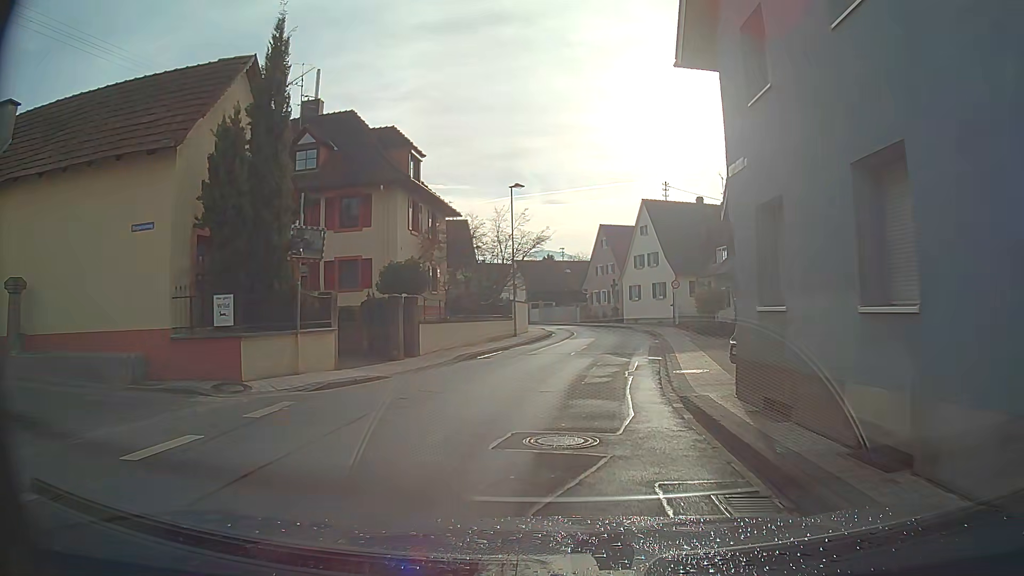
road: secondary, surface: asphalt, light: Day
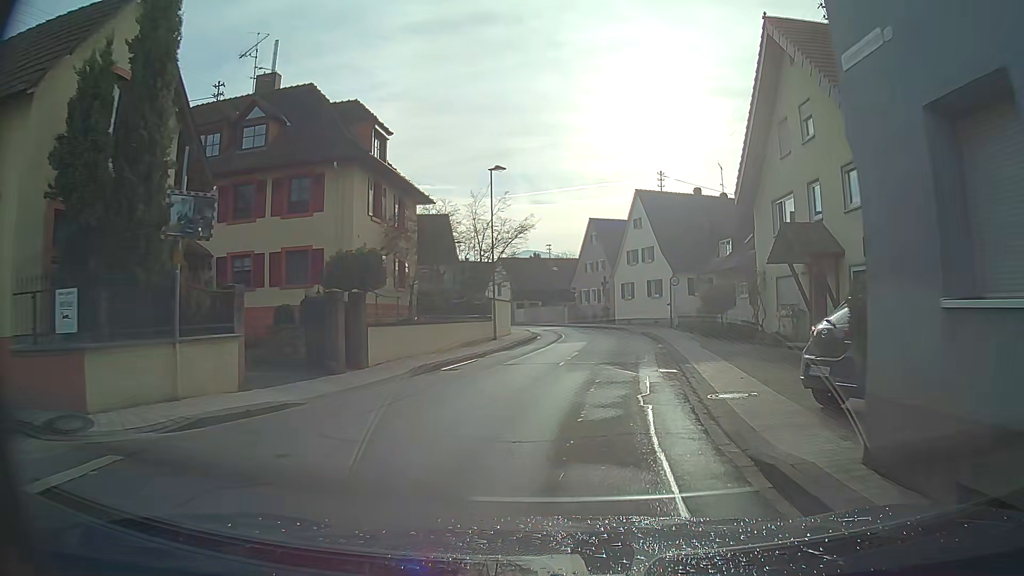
(0.0, +4.5) m; -1°
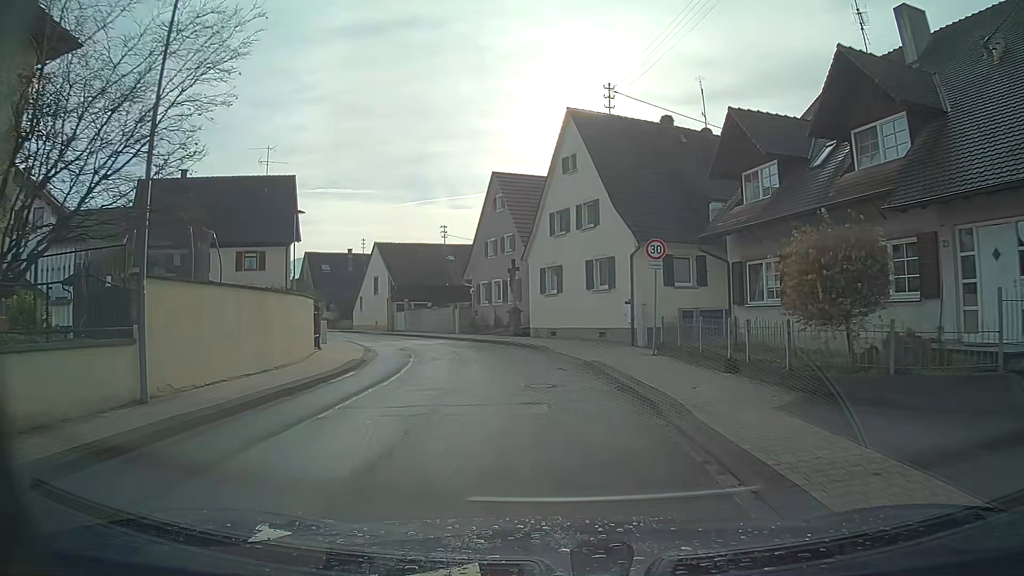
(+1.9, +22.3) m; +8°
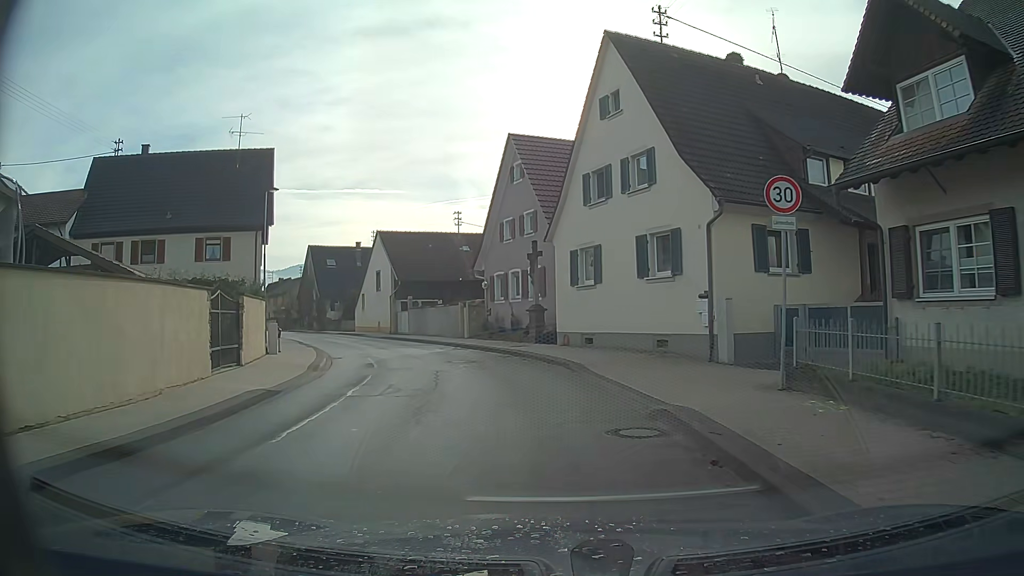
(-0.2, +8.9) m; -3°
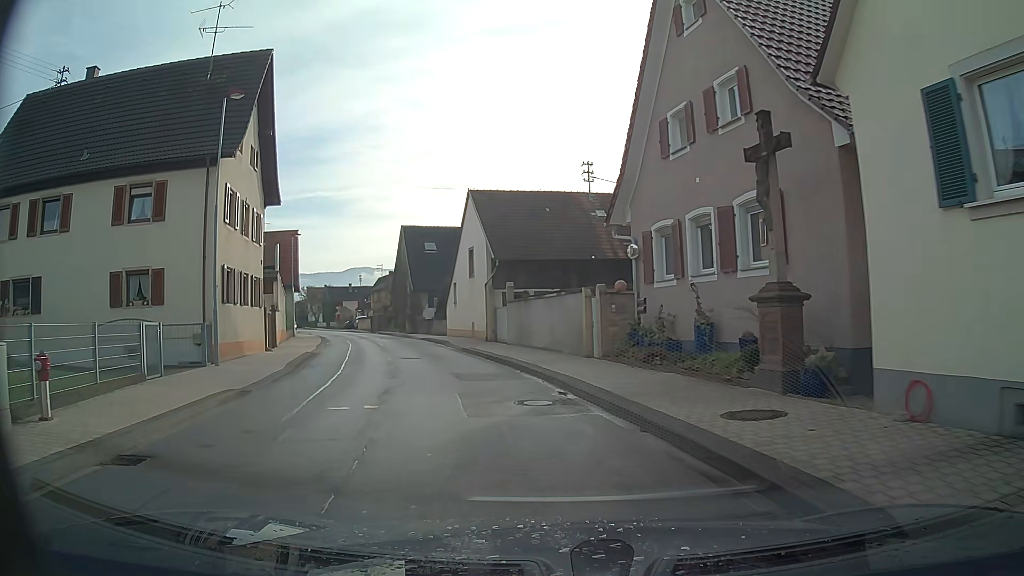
(-1.8, +17.6) m; -13°
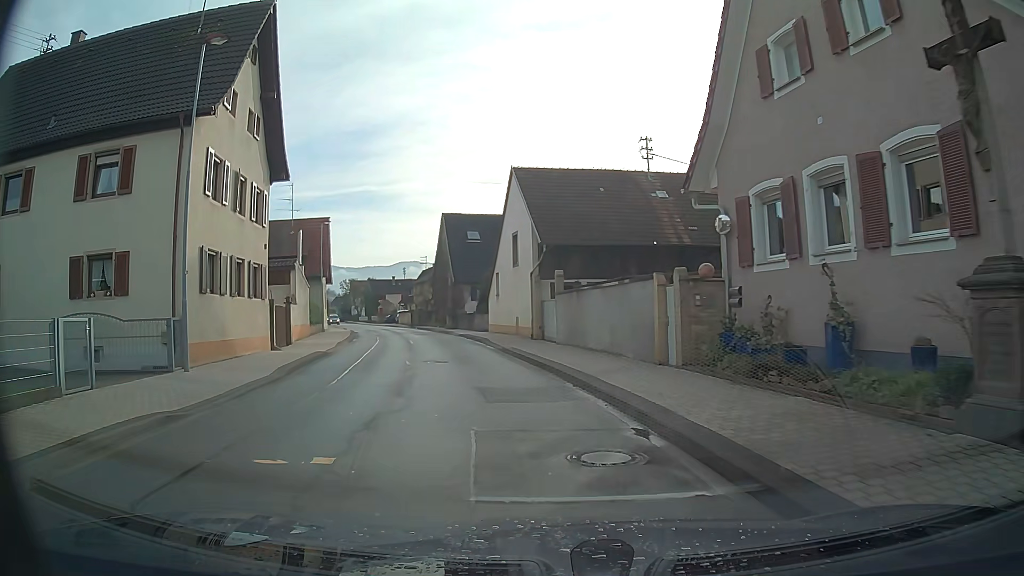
(-0.1, +4.4) m; -4°
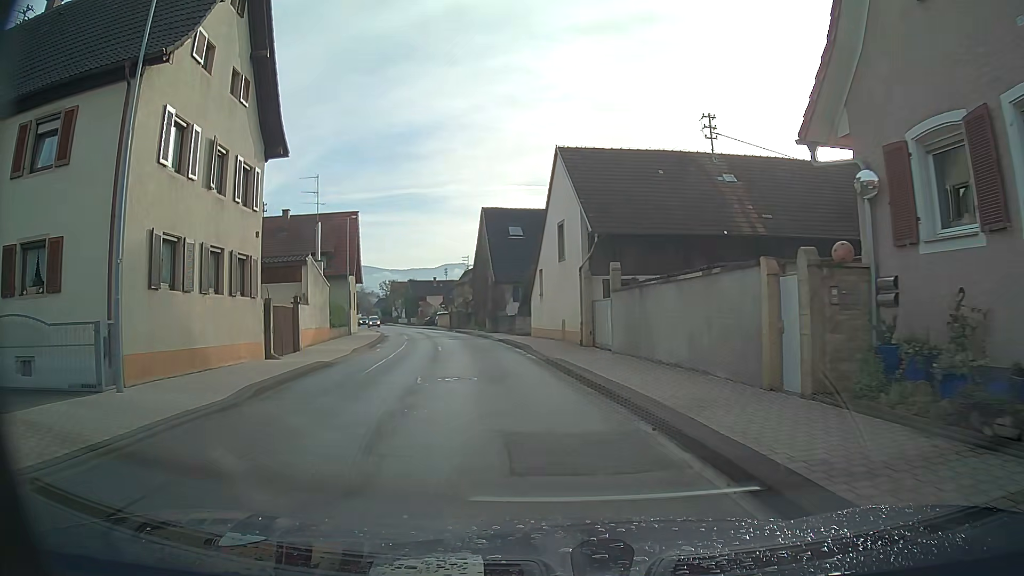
(-0.1, +4.5) m; -3°
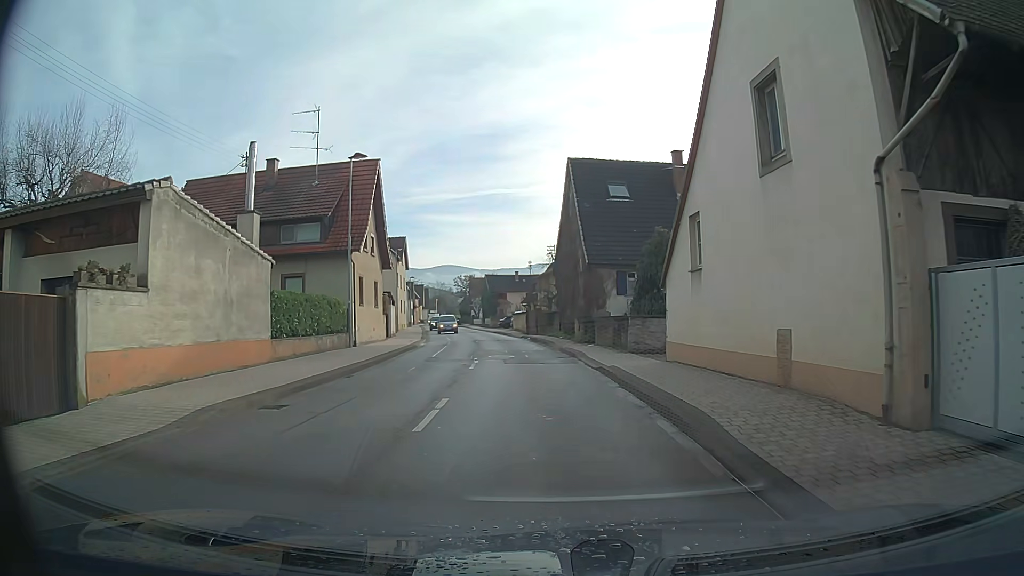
(-1.3, +17.7) m; -7°
(0, +10) (-1, +20) (-2, +30) (-3, +40) (-5, +50) (-7, +60) (-9, +69) (-10, +79) (-13, +89) (-15, +99) m
